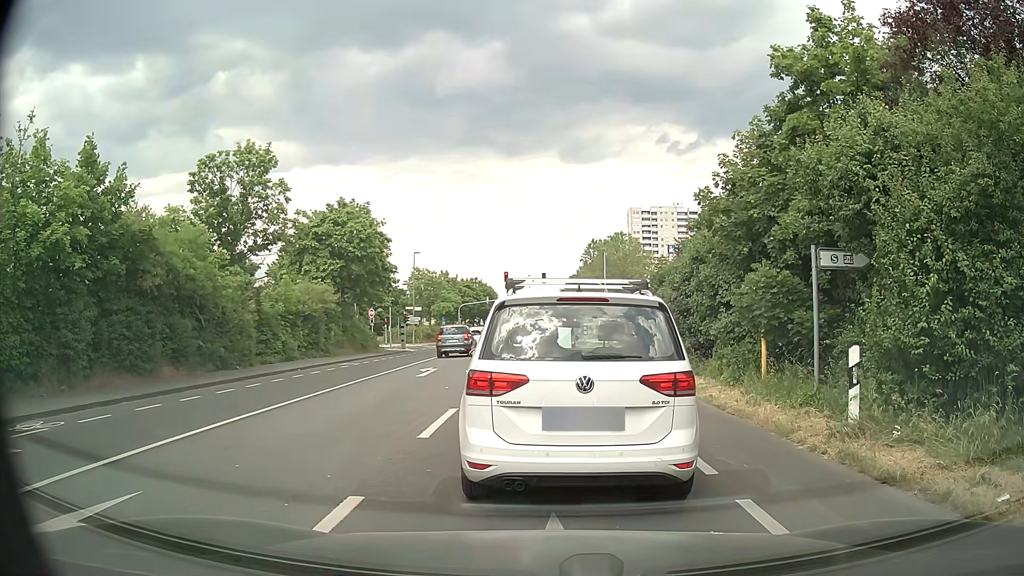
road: secondary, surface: asphalt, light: Day
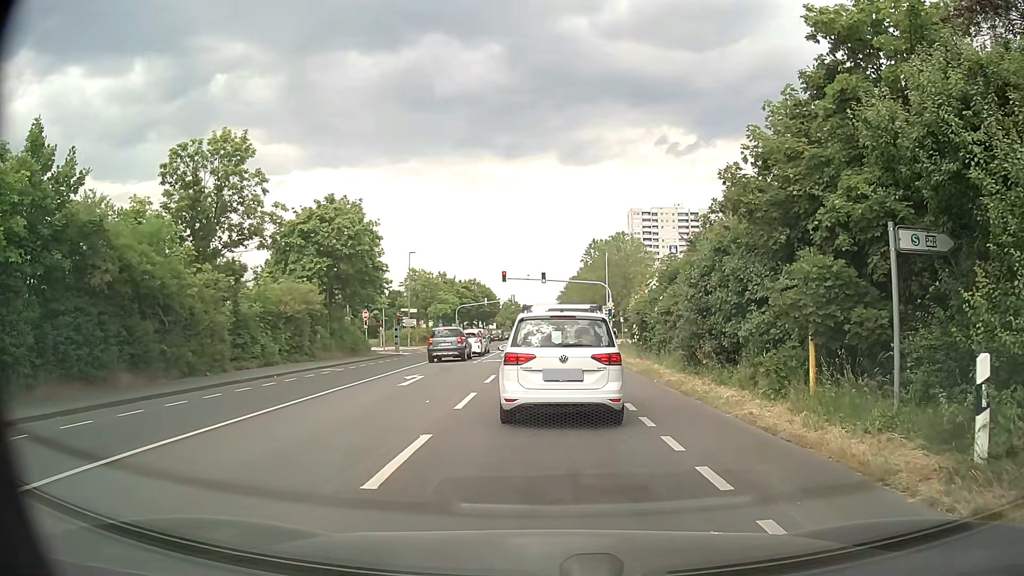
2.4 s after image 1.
(0.0, +2.7) m; -1°
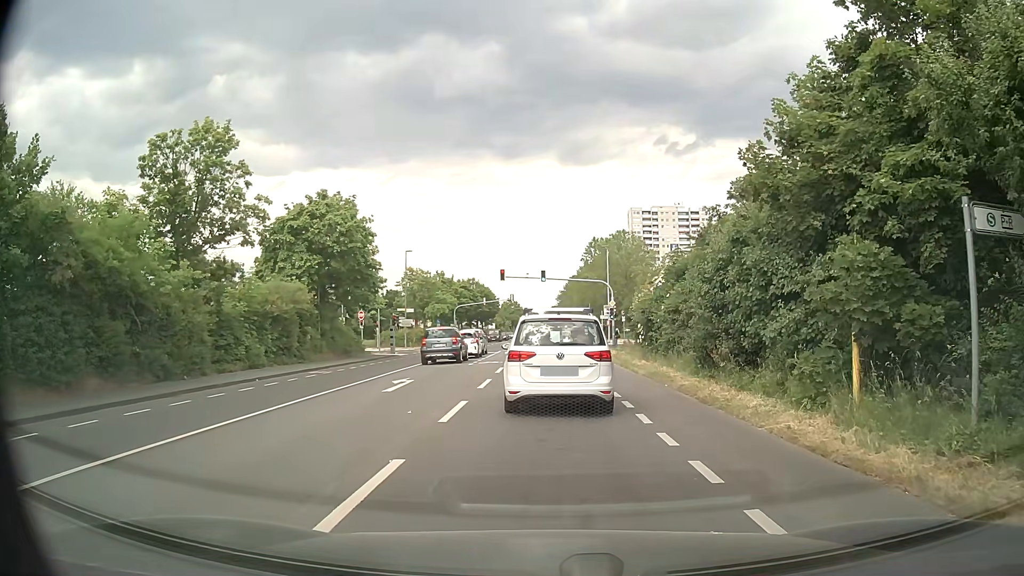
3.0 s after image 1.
(0.0, +1.8) m; 0°
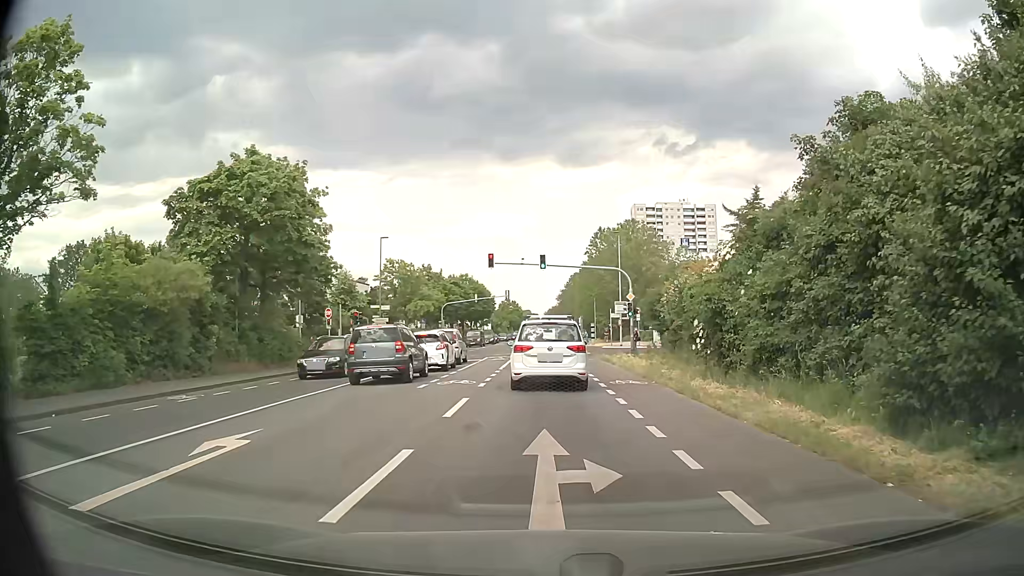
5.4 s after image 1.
(-0.1, +11.7) m; -1°
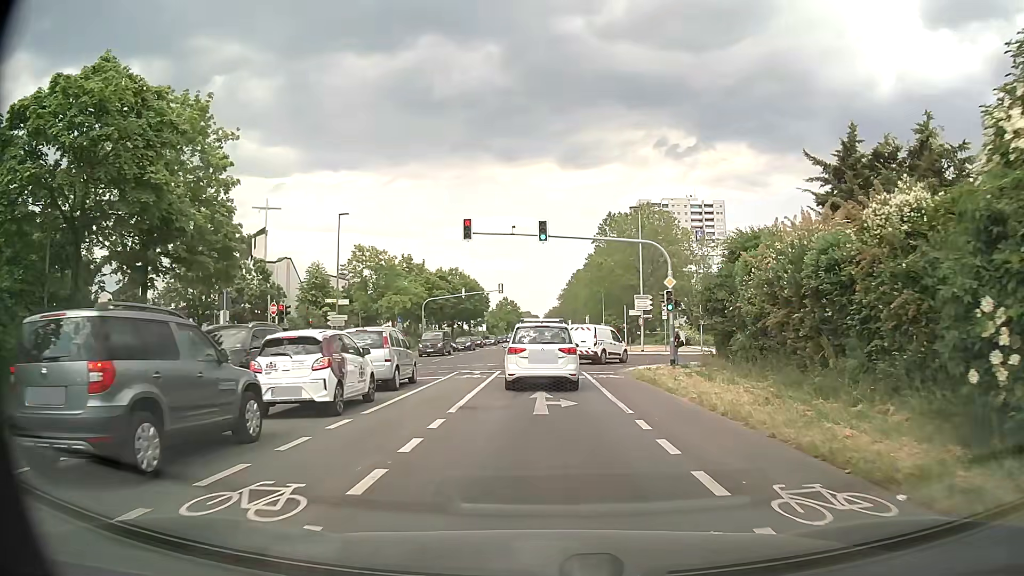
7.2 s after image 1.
(+0.1, +13.4) m; +1°
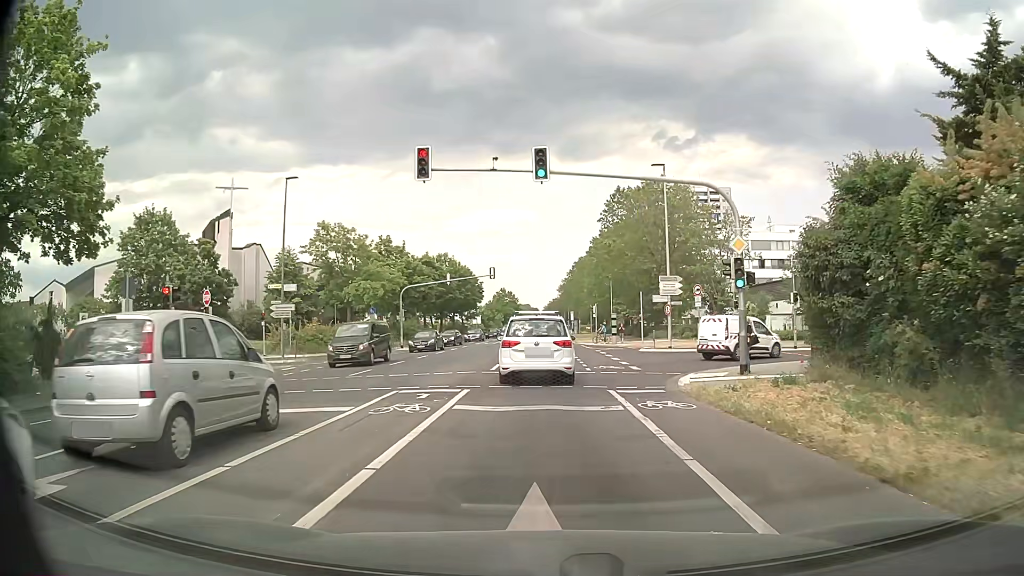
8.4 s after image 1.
(0.0, +10.6) m; 0°
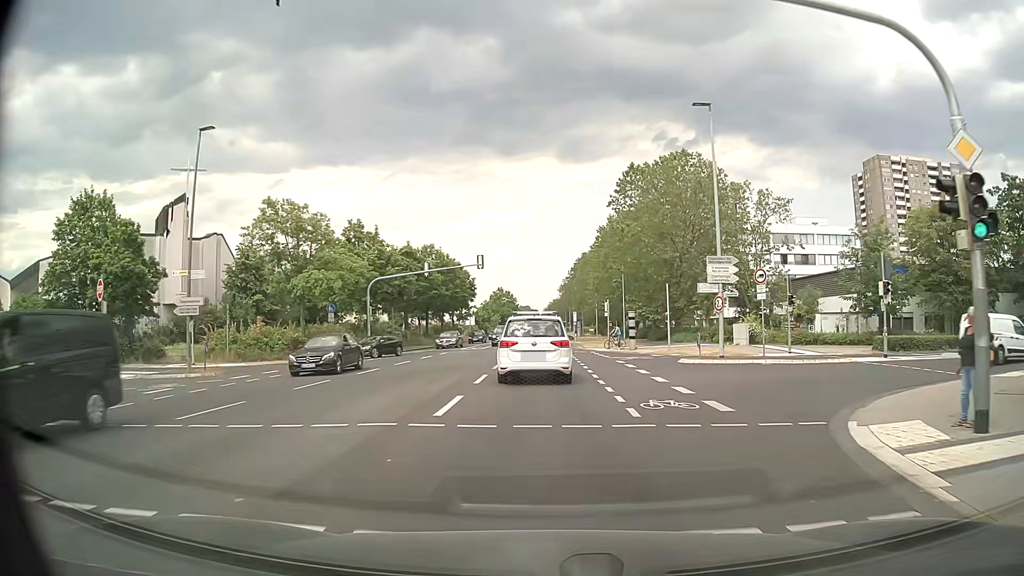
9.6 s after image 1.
(0.0, +11.1) m; 0°
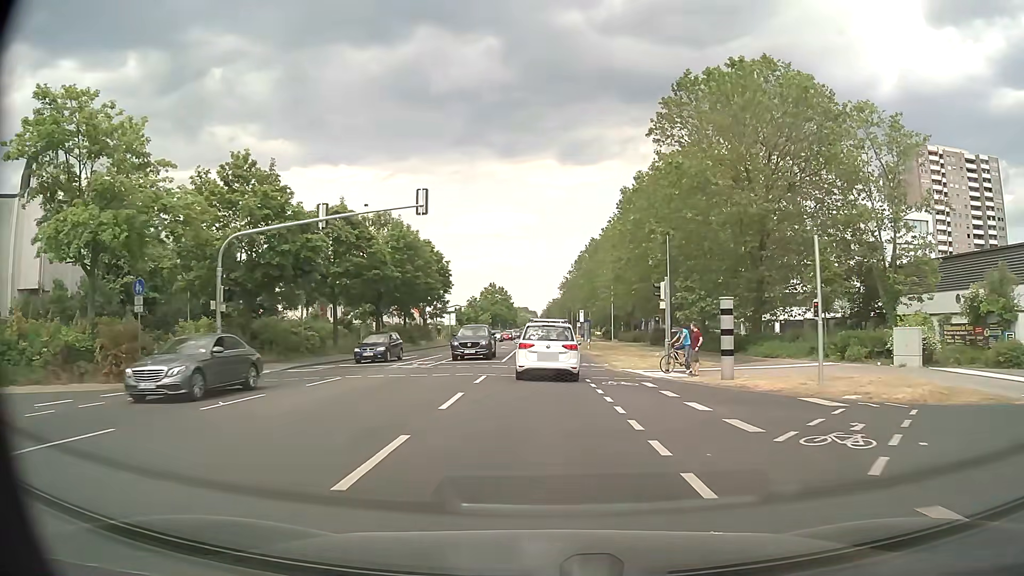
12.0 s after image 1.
(0.0, +22.9) m; 0°
(0, +10) (0, +20) (0, +30) (0, +40) (0, +50) (0, +60) (0, +70) (0, +80) (0, +90) (0, +100) m
